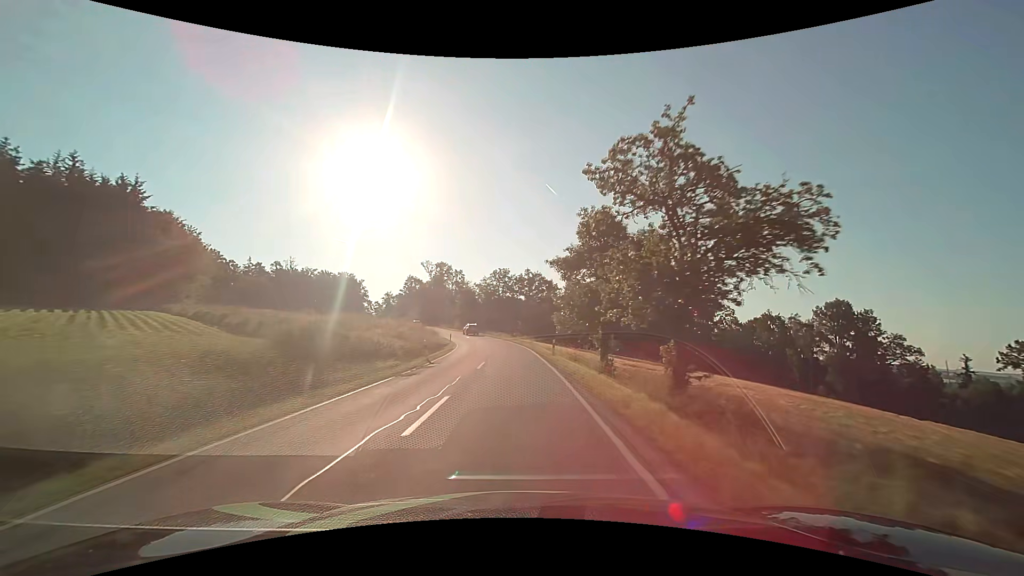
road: secondary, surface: asphalt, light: Day
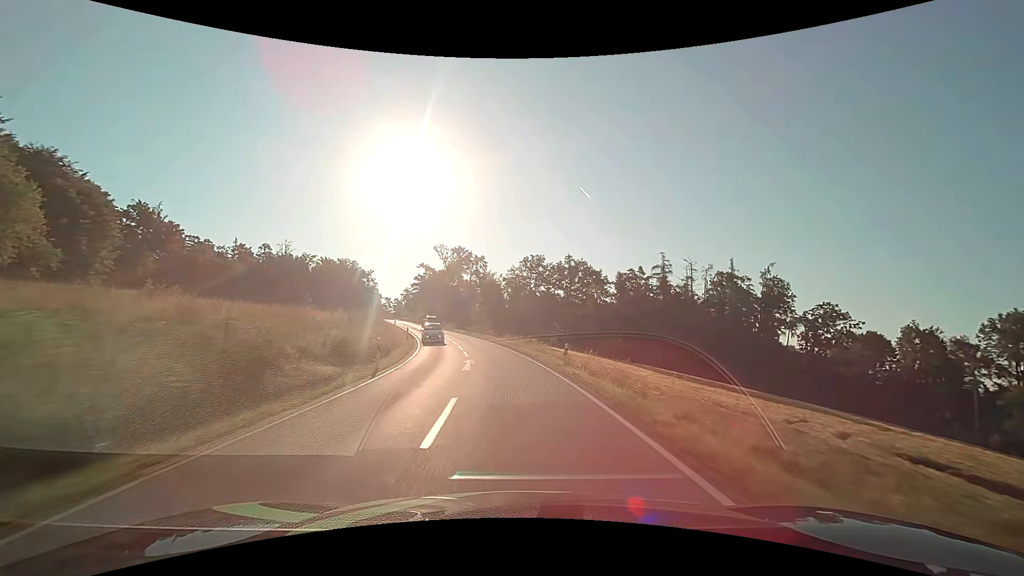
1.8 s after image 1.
(-1.0, +36.7) m; -3°
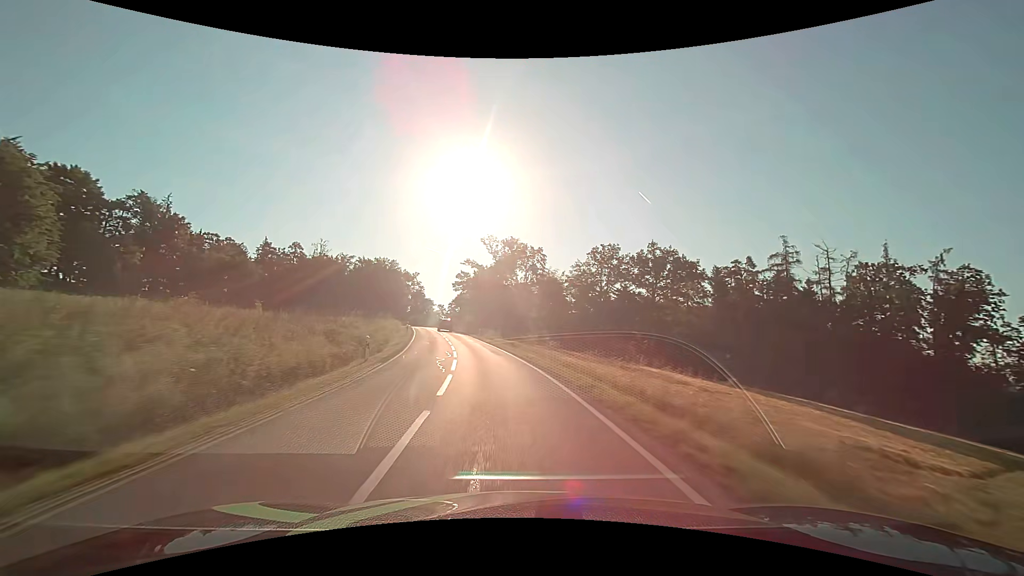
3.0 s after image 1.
(-1.2, +25.9) m; -6°
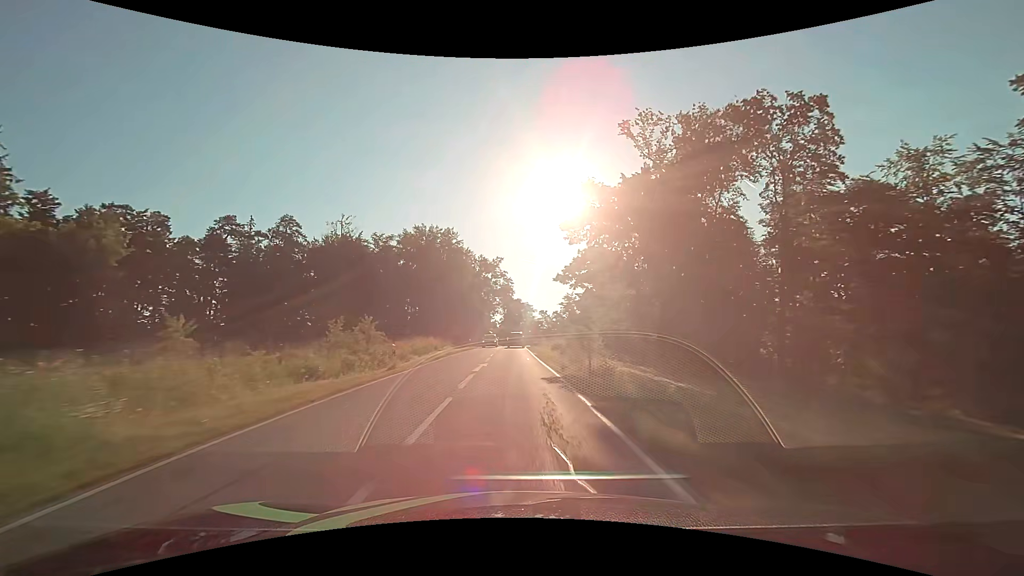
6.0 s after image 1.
(-9.7, +66.5) m; -12°
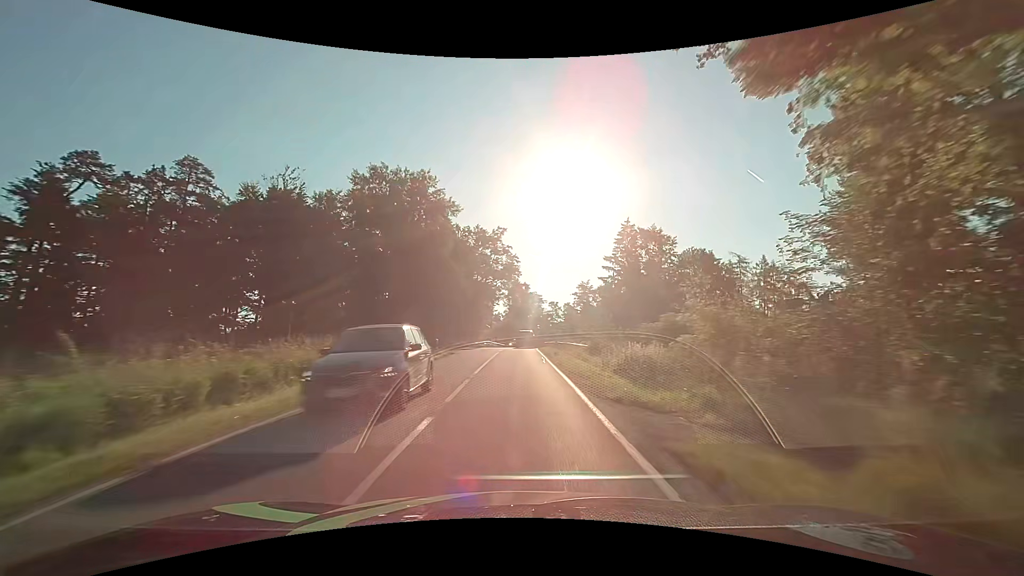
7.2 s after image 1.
(-0.3, +26.4) m; -1°
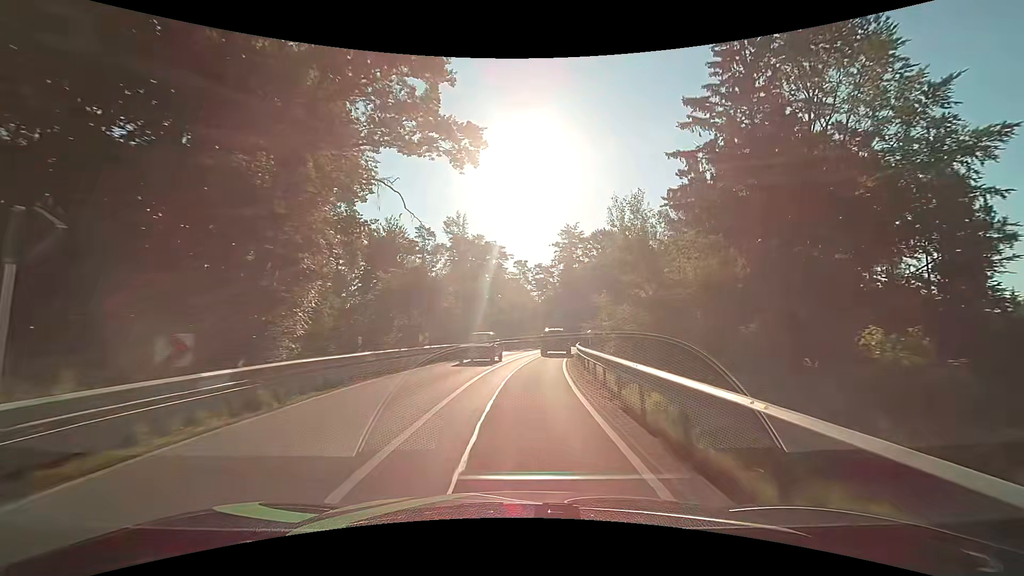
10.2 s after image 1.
(+1.0, +60.4) m; +5°
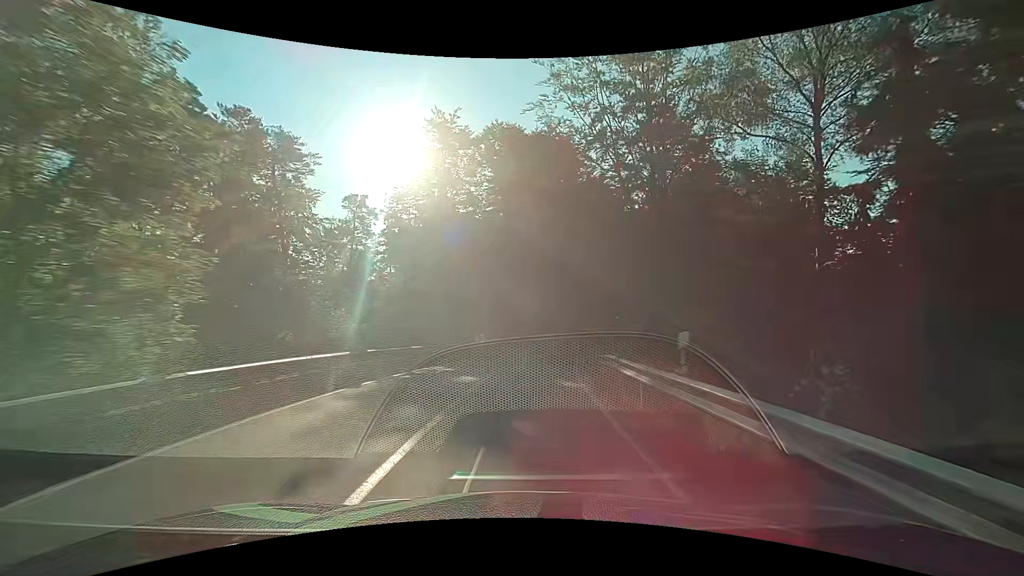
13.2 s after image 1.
(+5.3, +50.9) m; +14°
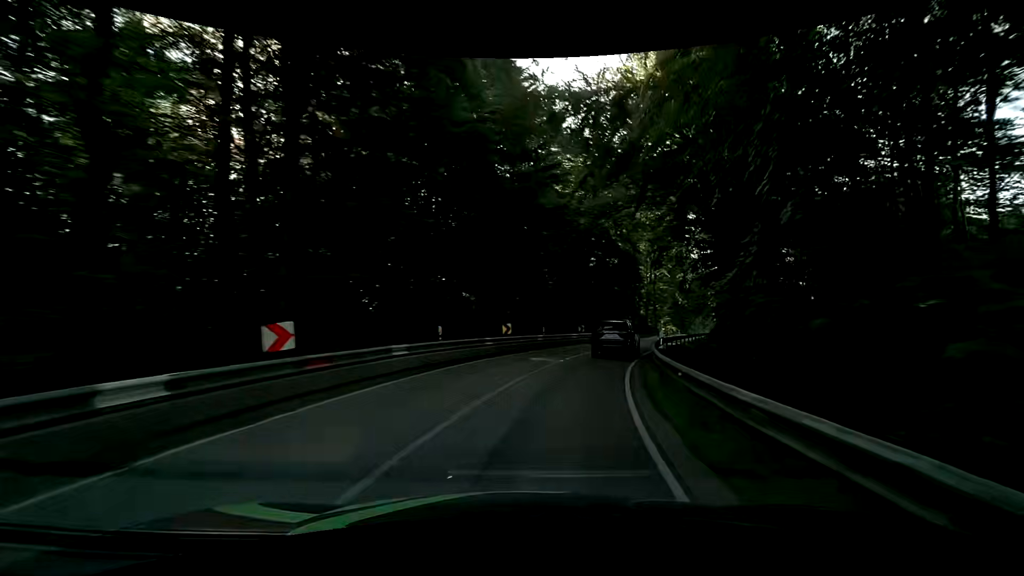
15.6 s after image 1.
(+3.9, +36.1) m; +15°
(+1, +10) (+3, +20) (+7, +29) (+11, +38) (+15, +47) (+19, +56) (+23, +65) (+28, +74) (+32, +83) (+36, +92) m
